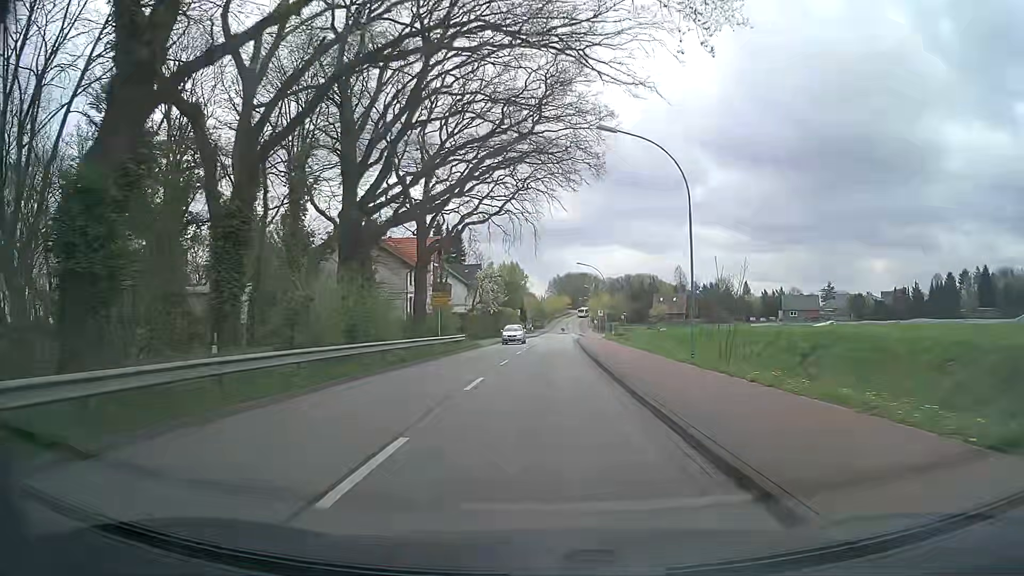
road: tertiary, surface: asphalt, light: Day
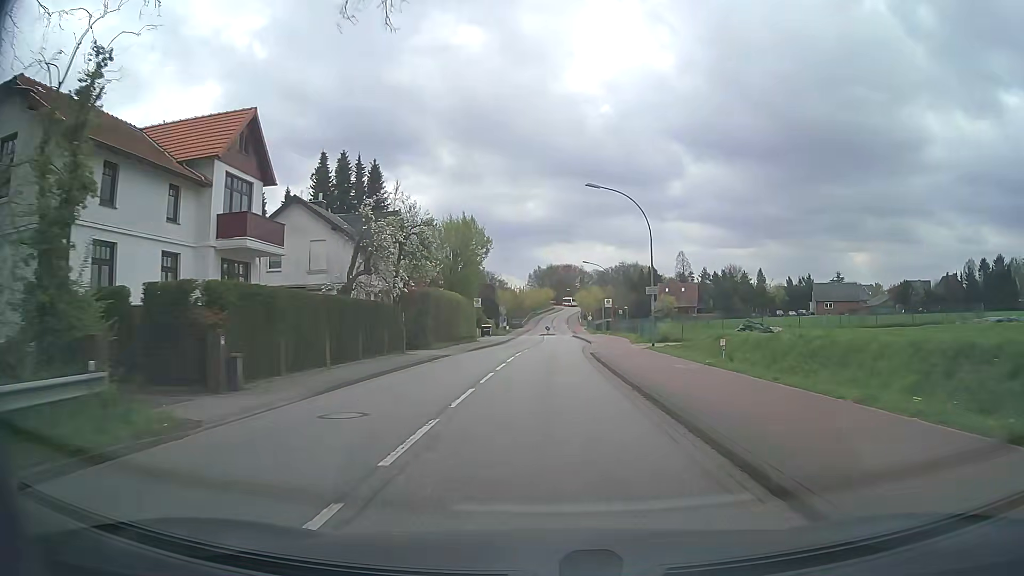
(+0.4, +39.0) m; +1°
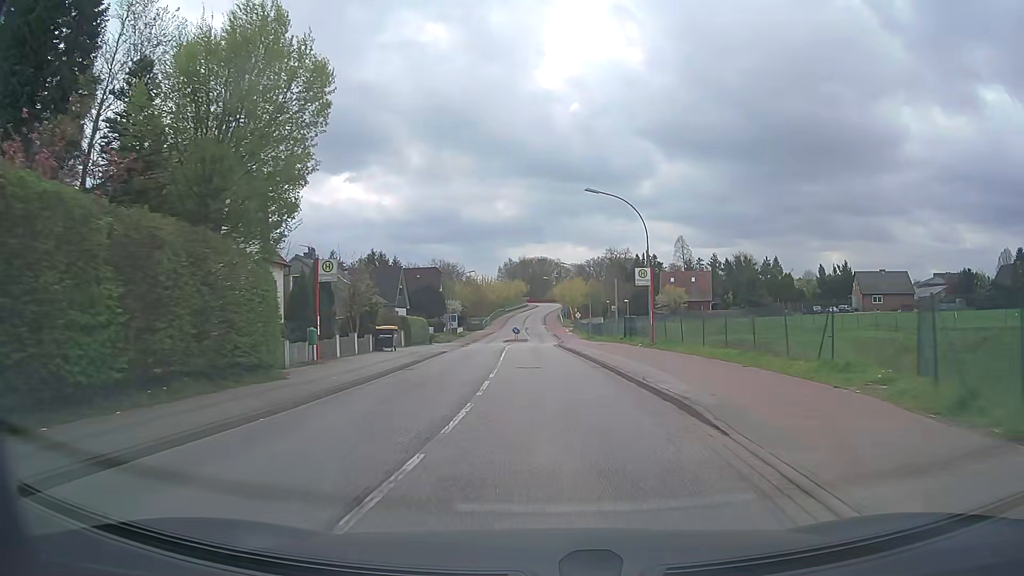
(+0.8, +38.6) m; +2°
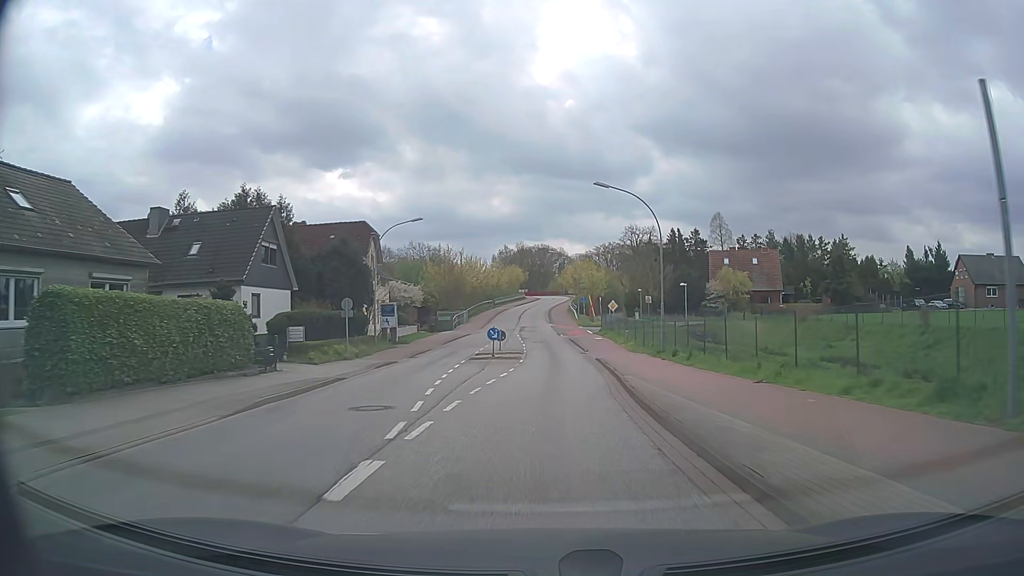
(-0.4, +38.2) m; 0°
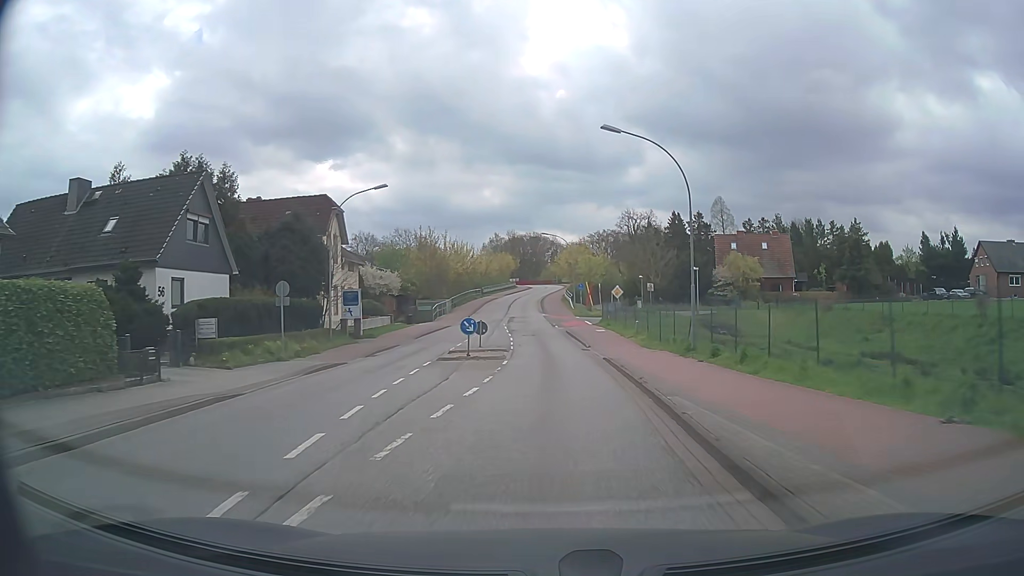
(+0.1, +7.7) m; +1°
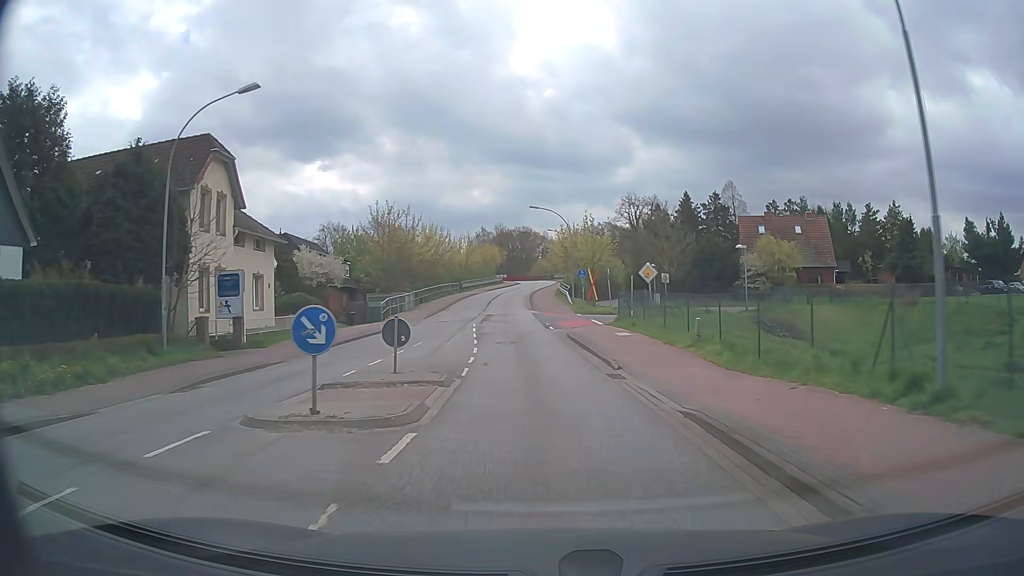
(+0.2, +15.5) m; +1°
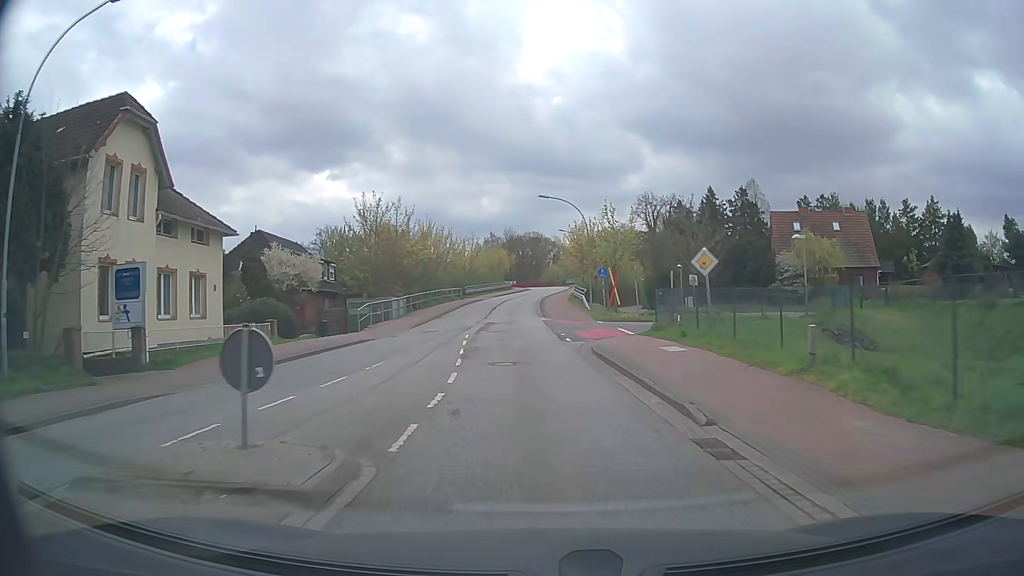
(0.0, +7.7) m; -1°
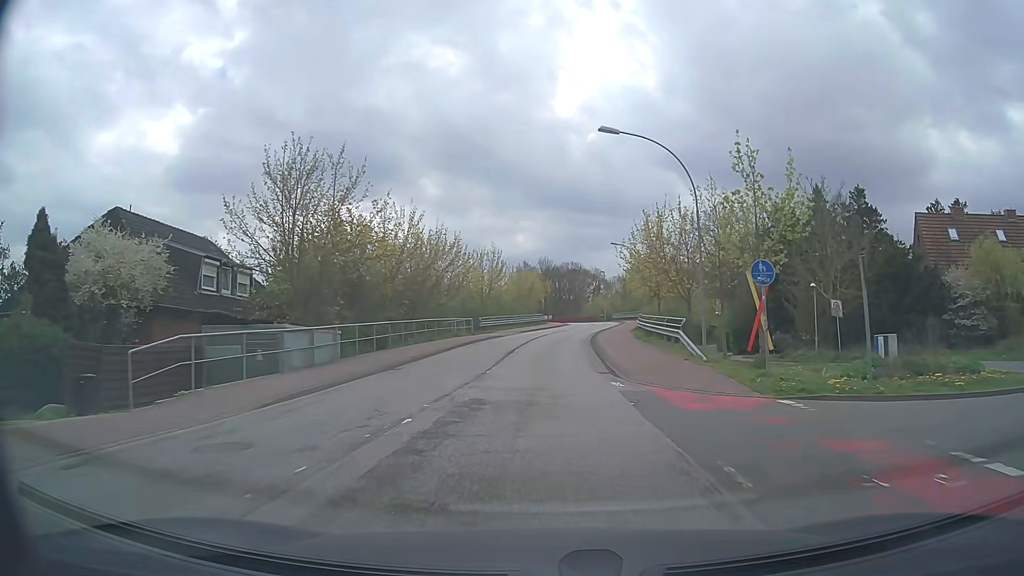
(-0.8, +22.6) m; -3°
(0, +10) (0, +20) (0, +30) (+1, +40) (+3, +50) (+4, +60) (+6, +70) (+8, +79) (+8, +89) (+8, +99) m
